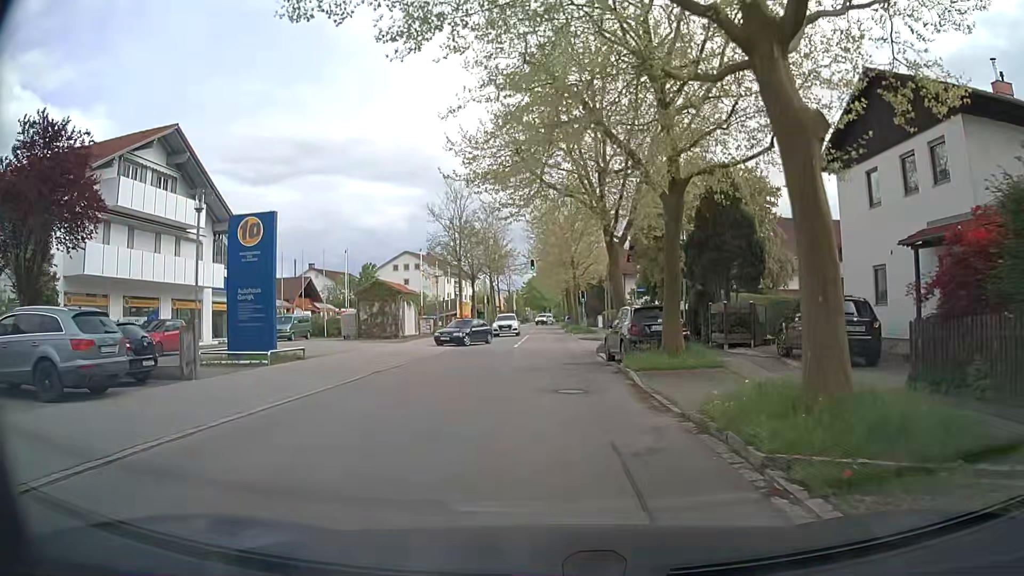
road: residential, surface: asphalt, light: Day
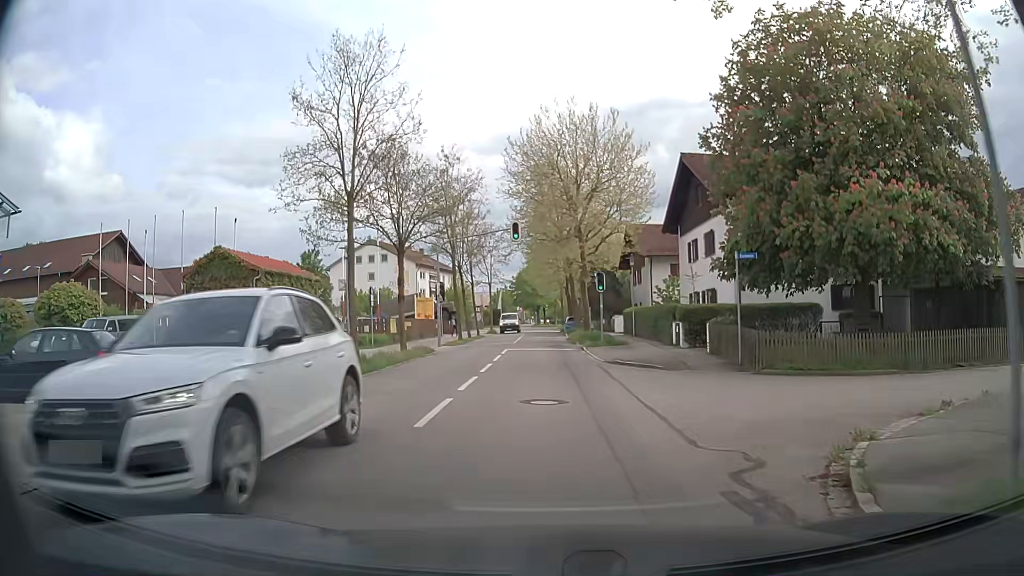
(+0.3, +22.3) m; +1°
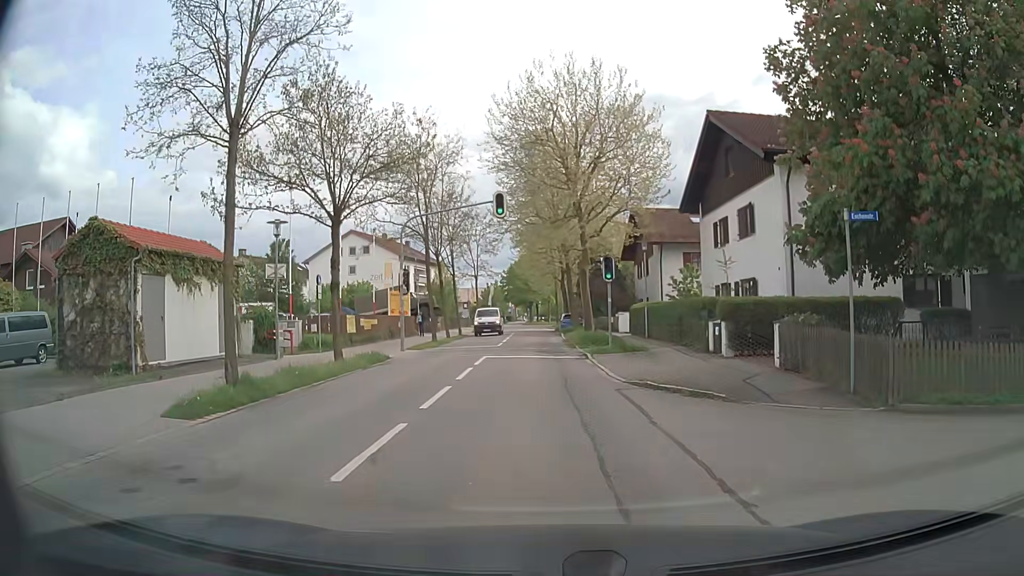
(0.0, +7.3) m; 0°
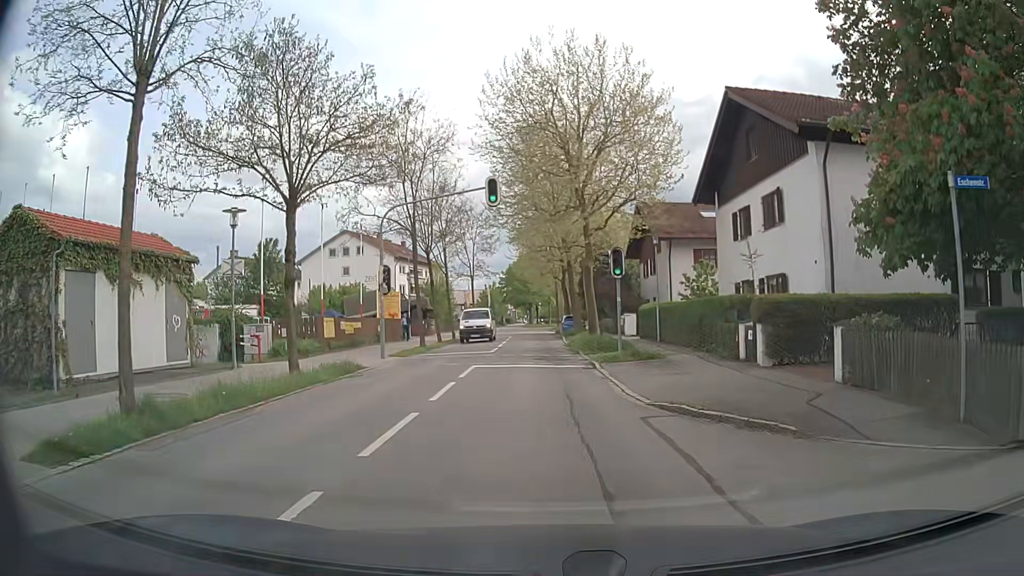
(0.0, +3.3) m; +1°
(0, +10) (-1, +20) (-1, +30) (-1, +40) (-2, +50) (-2, +60) (-2, +70) (-2, +80) (+1, +89) (+6, +98) m
